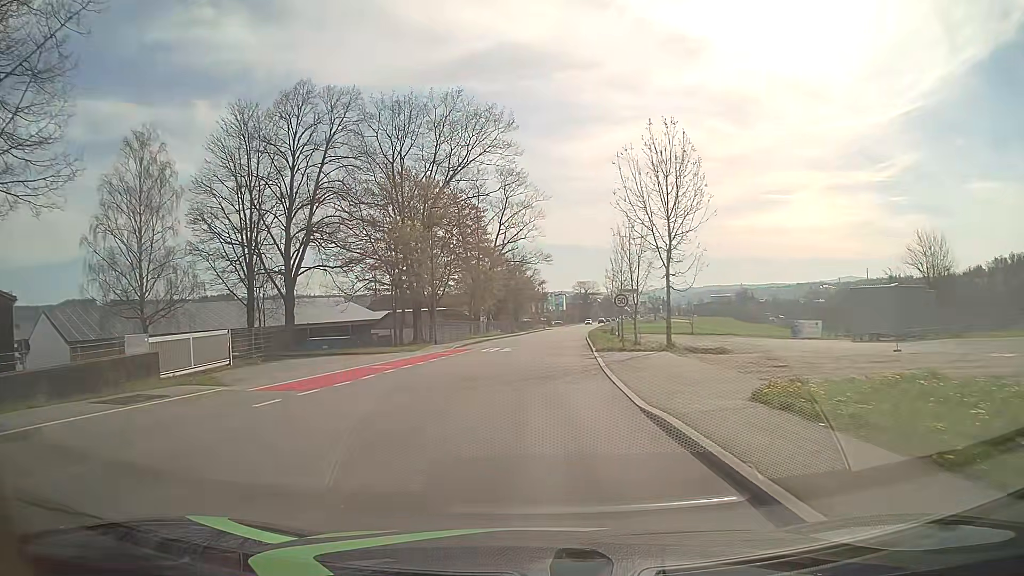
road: tertiary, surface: asphalt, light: Day
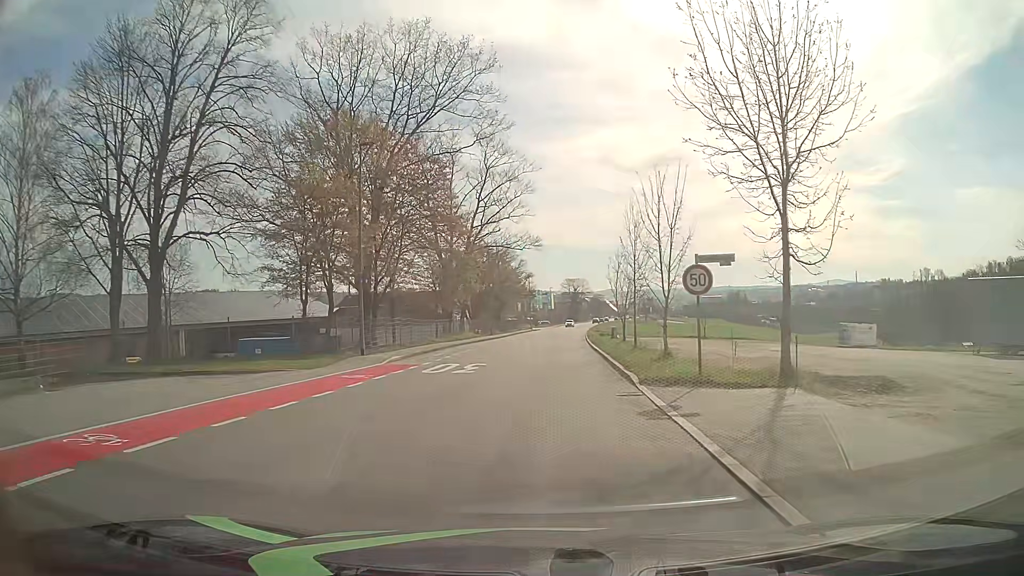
(0.0, +14.3) m; +1°
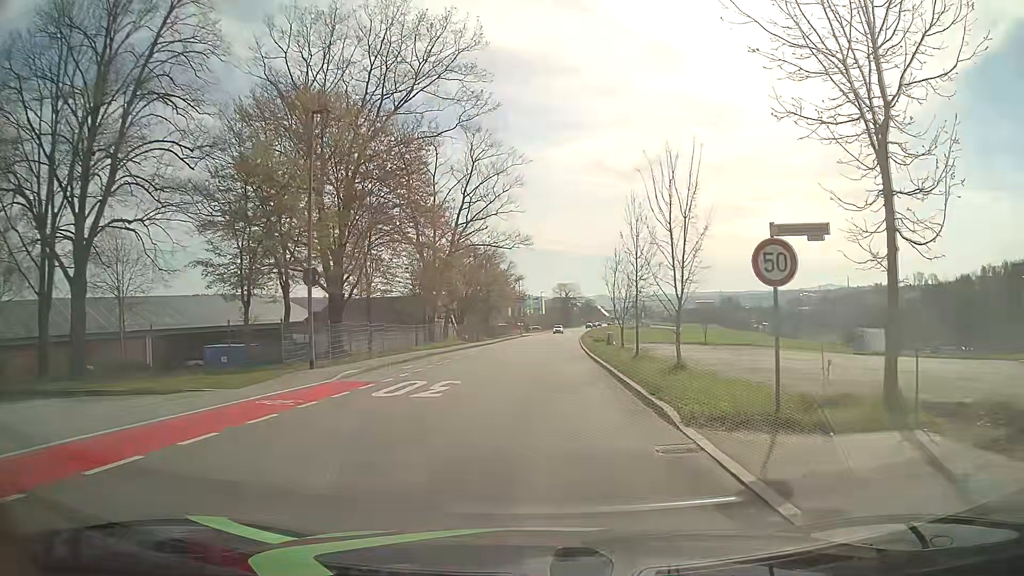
(0.0, +4.8) m; 0°
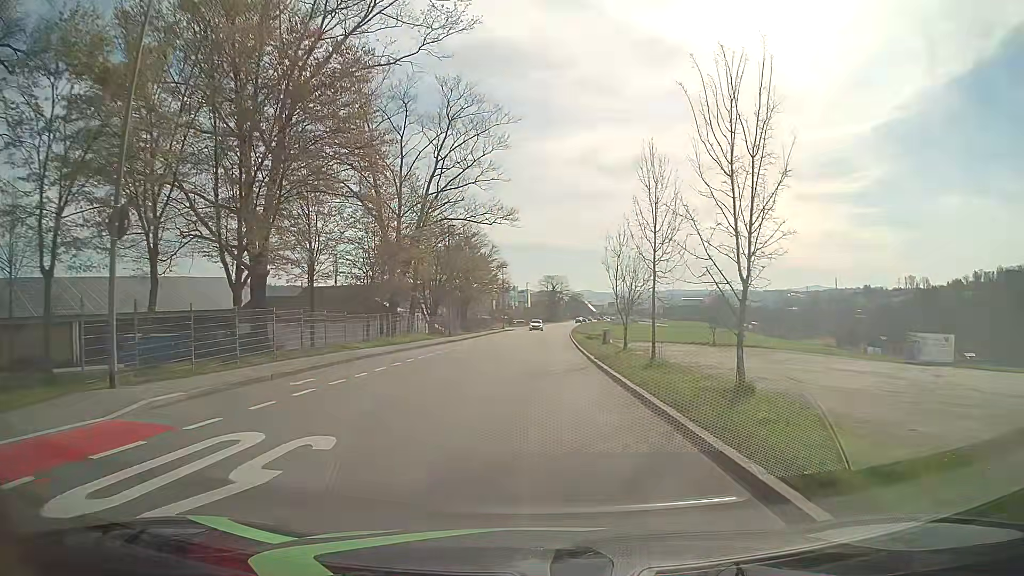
(+0.1, +9.8) m; +1°
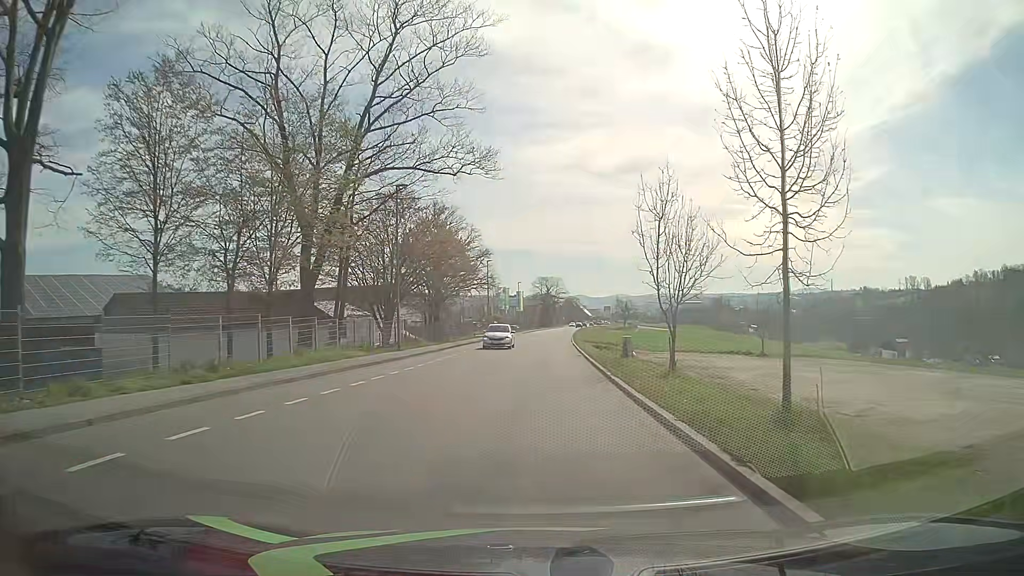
(+0.3, +16.8) m; +1°
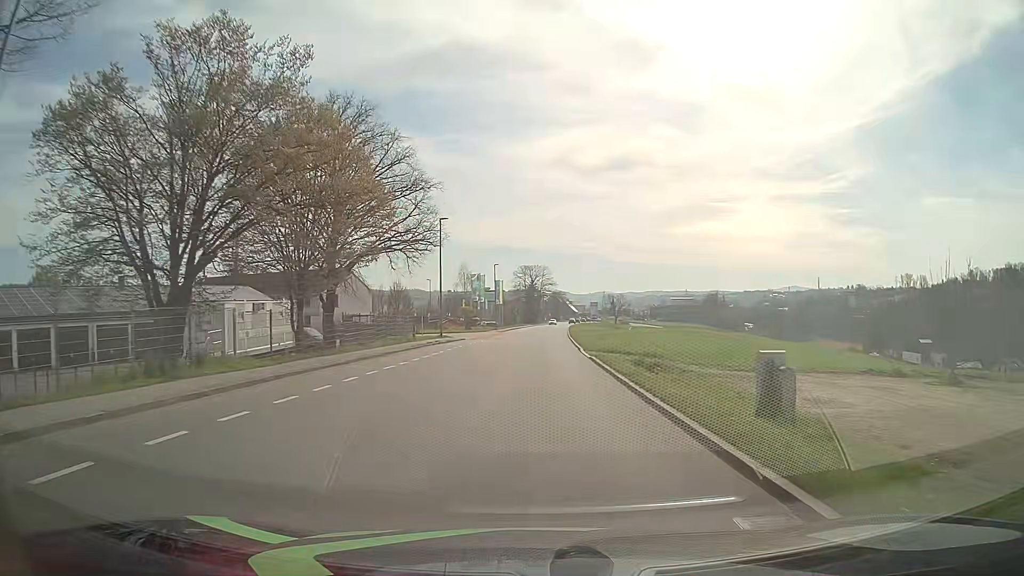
(0.0, +26.9) m; +1°
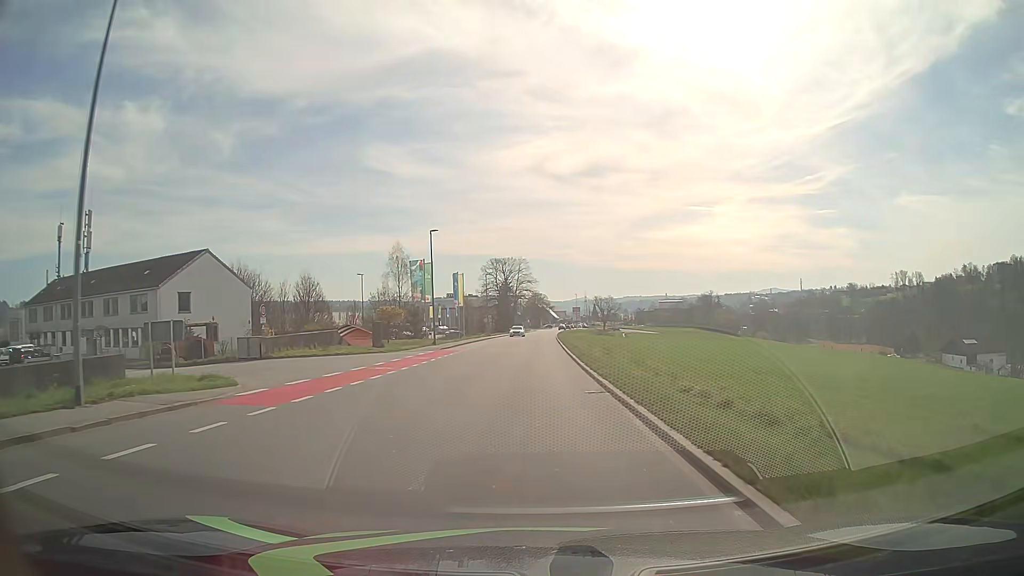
(+0.9, +36.5) m; +2°
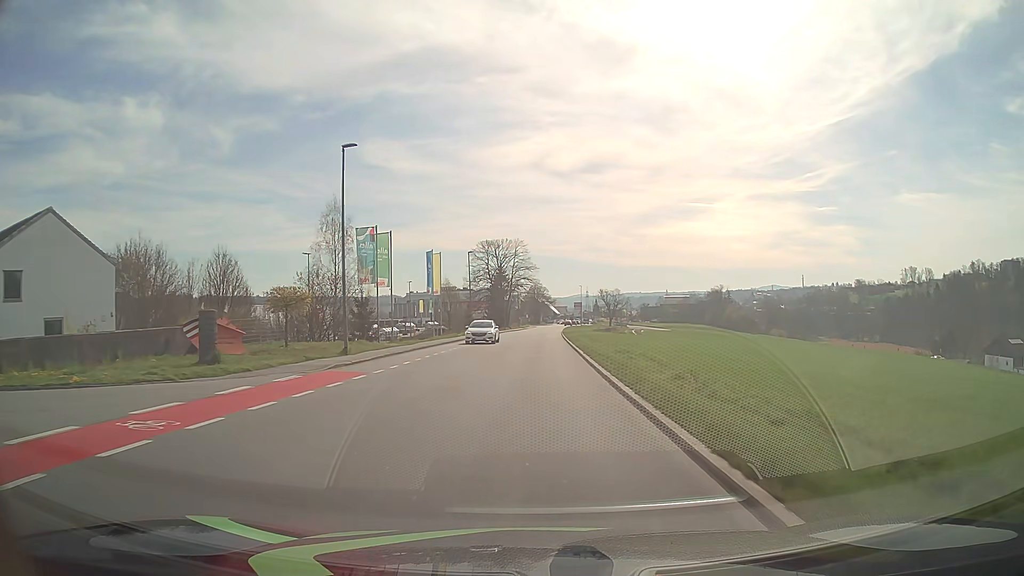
(+0.1, +22.4) m; 0°
(0, +10) (0, +20) (0, +30) (0, +40) (0, +50) (+1, +60) (+1, +70) (+1, +80) (+2, +90) (+2, +100) m
